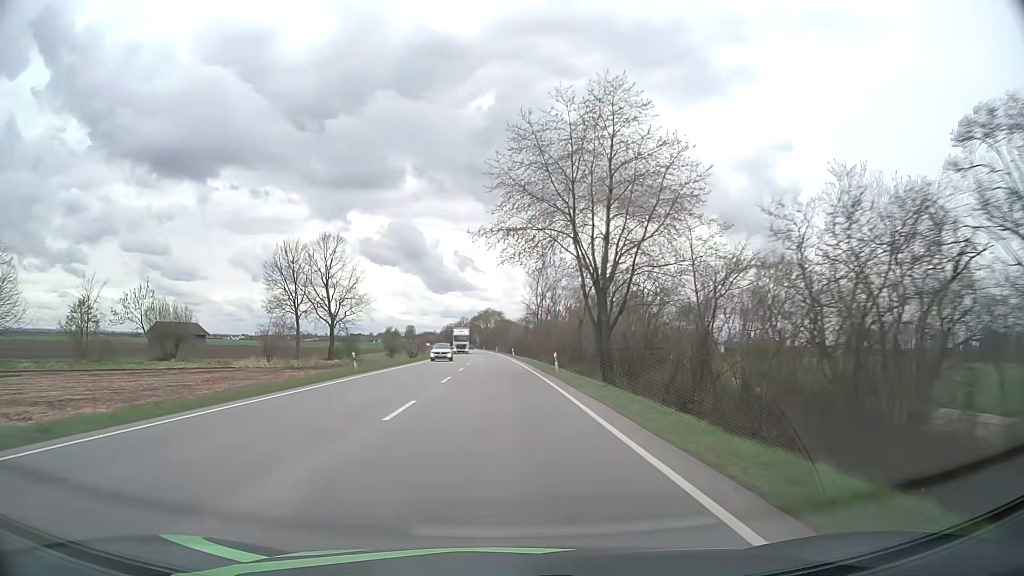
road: primary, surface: asphalt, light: Day
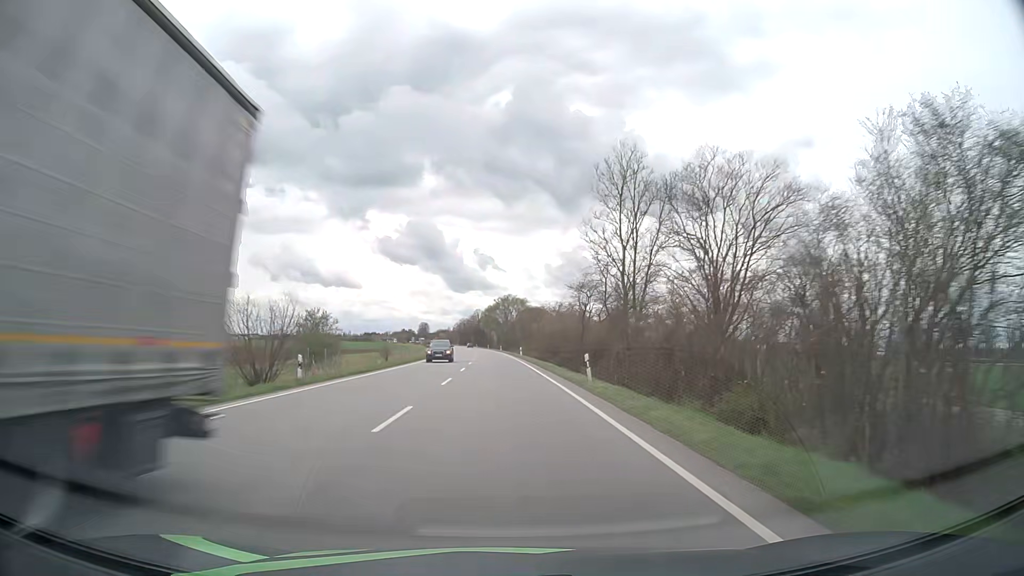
(-1.1, +61.3) m; -2°
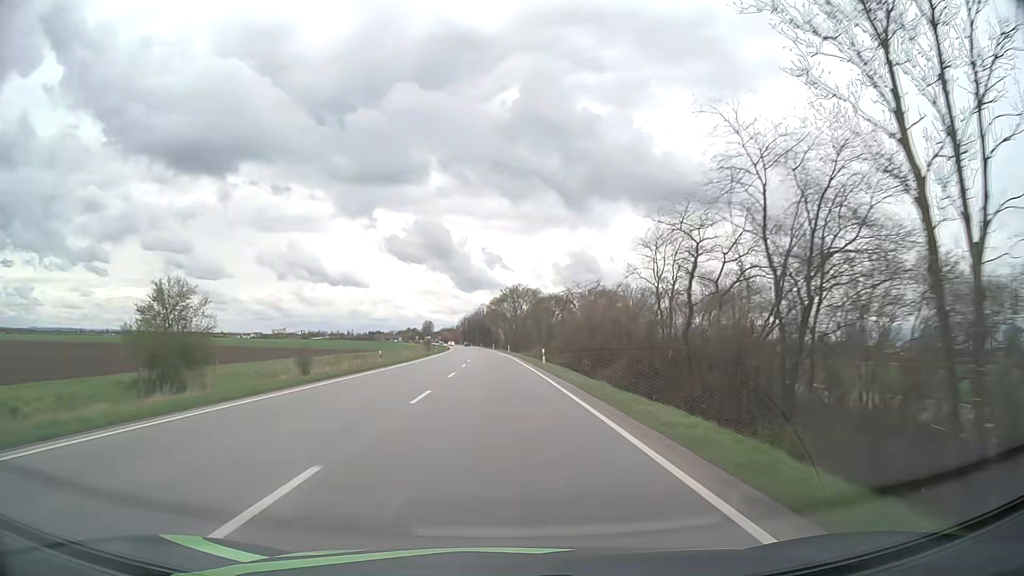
(-0.1, +30.8) m; -1°
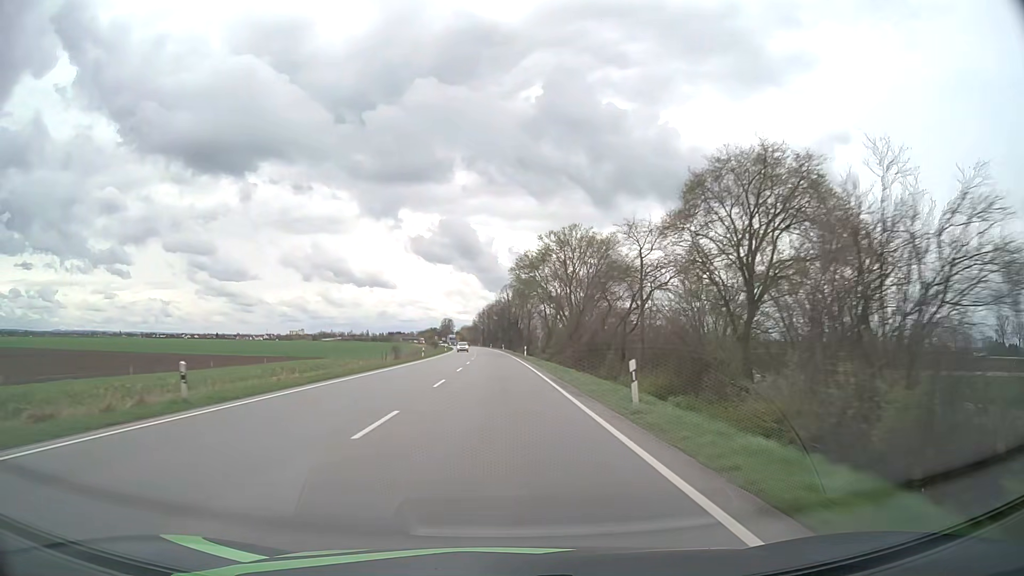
(-1.6, +77.2) m; -2°
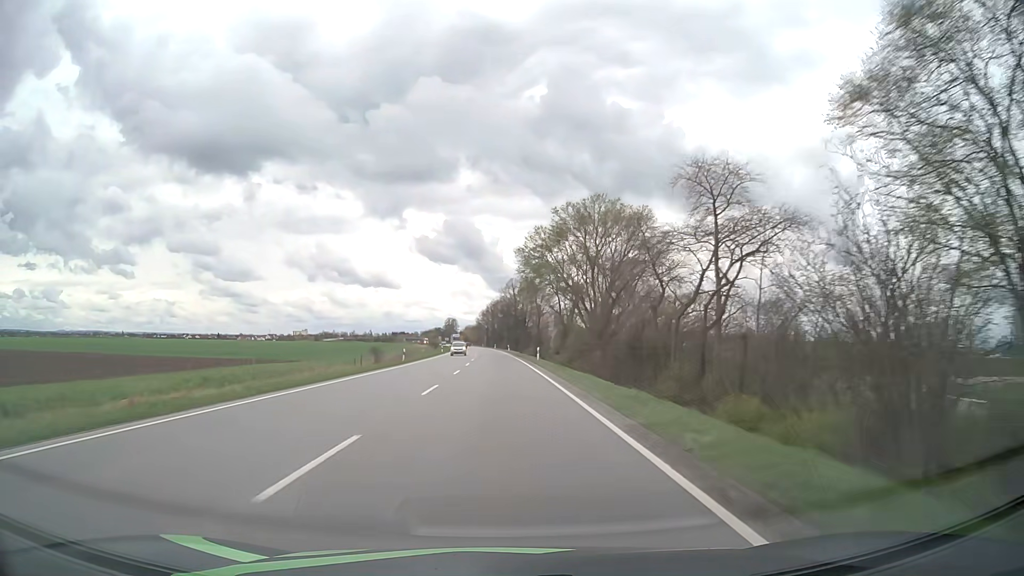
(-0.1, +15.5) m; -1°
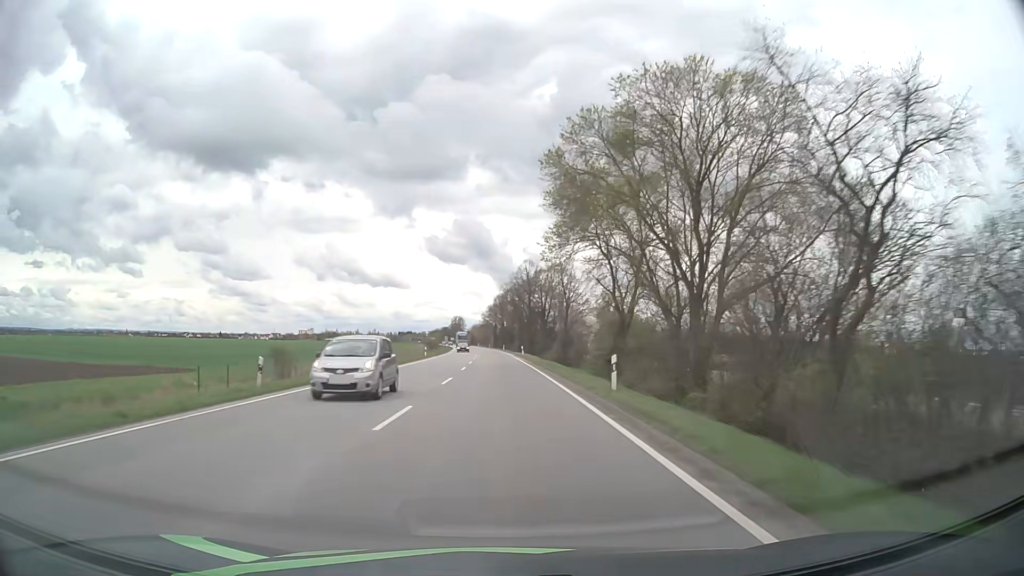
(-0.2, +31.0) m; -1°
